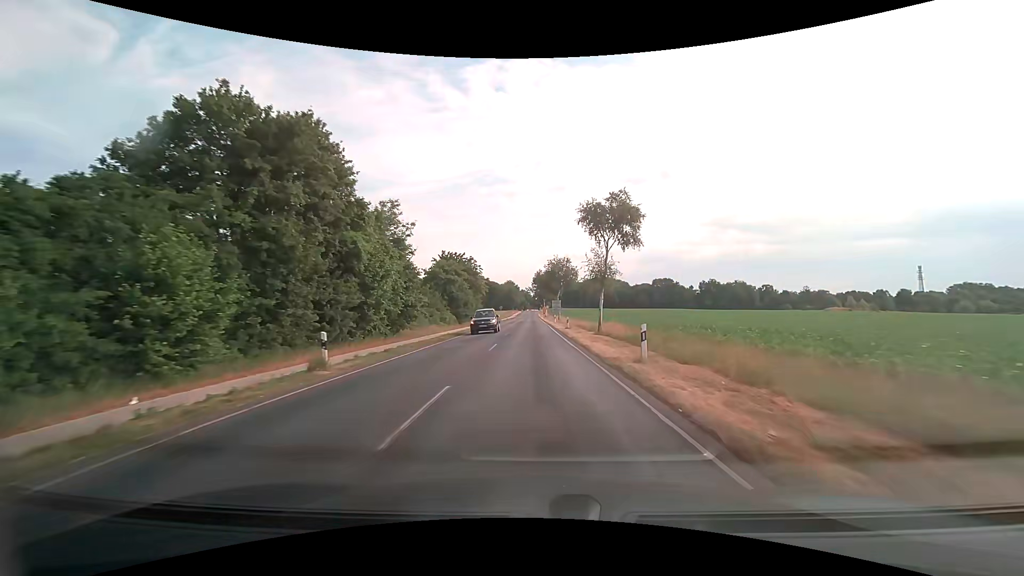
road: secondary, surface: asphalt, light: Day
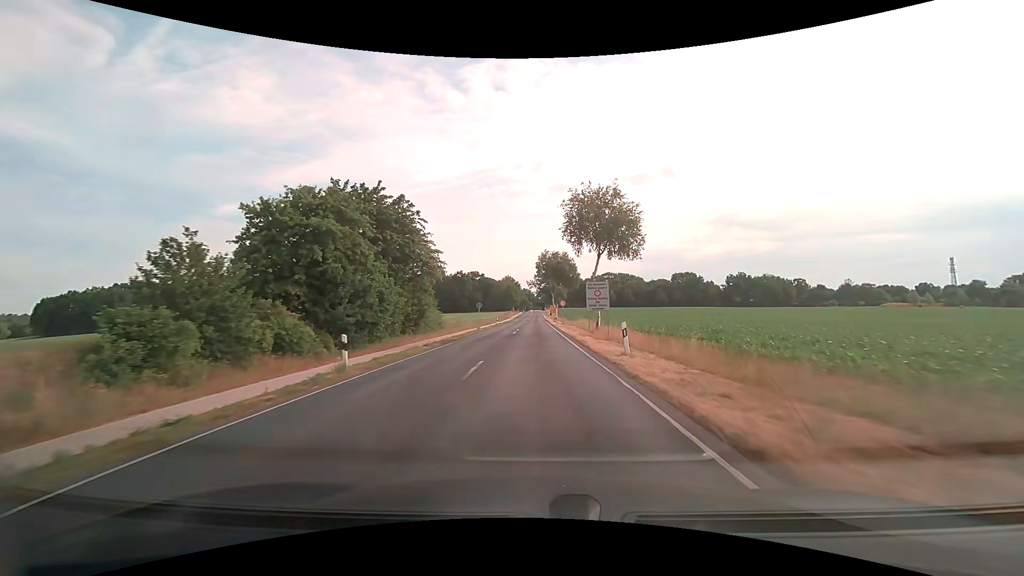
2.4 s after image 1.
(-0.2, +42.7) m; 0°
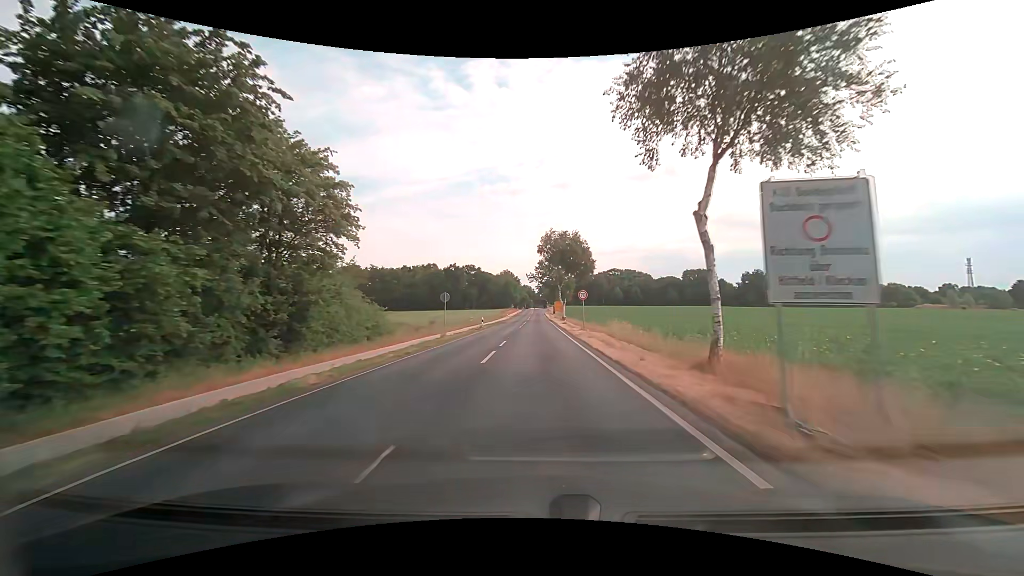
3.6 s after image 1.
(-0.1, +21.0) m; 0°
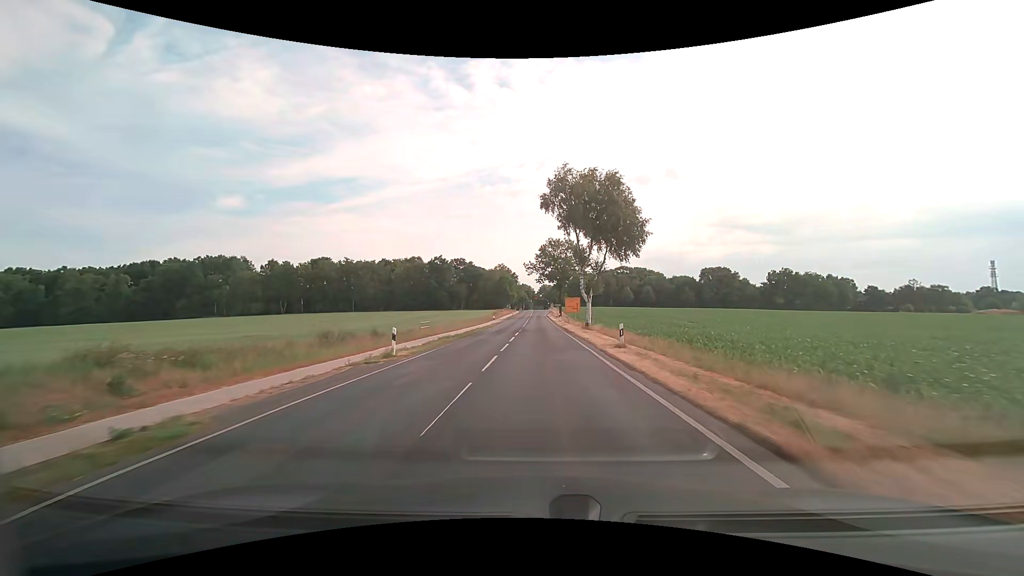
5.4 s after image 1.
(-0.1, +31.3) m; 0°
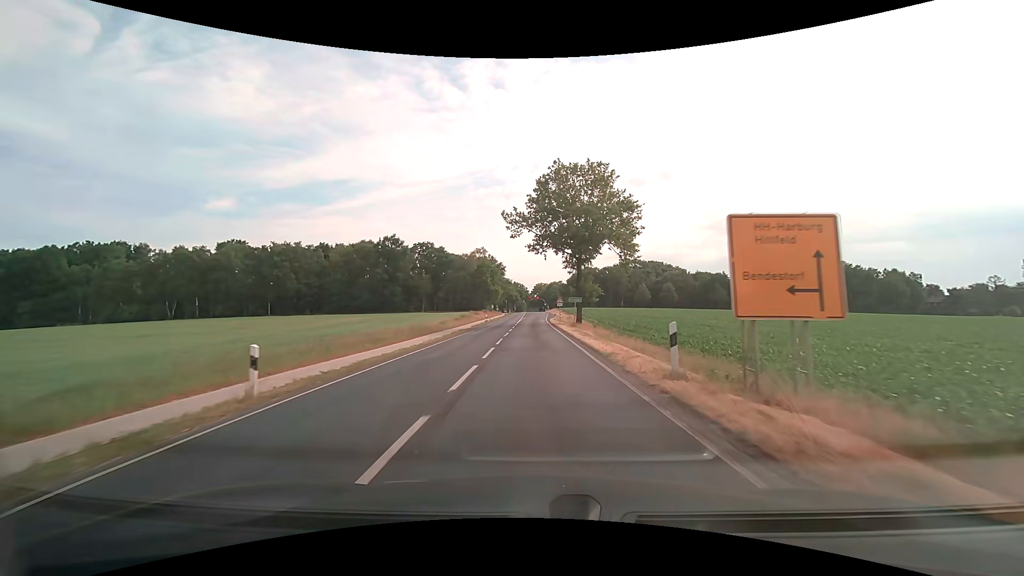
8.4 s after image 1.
(+0.5, +51.1) m; +1°
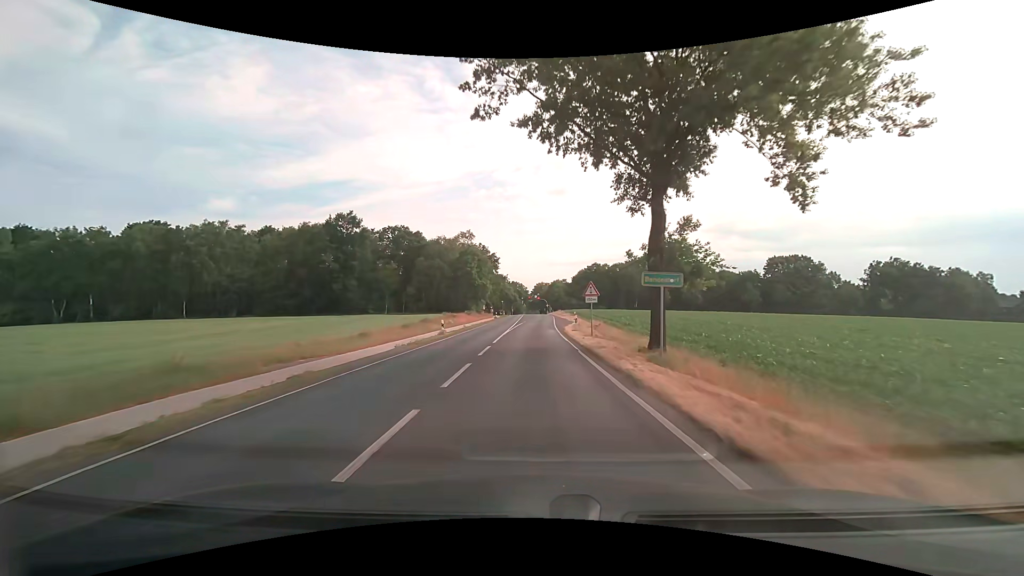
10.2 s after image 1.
(-0.1, +29.6) m; 0°
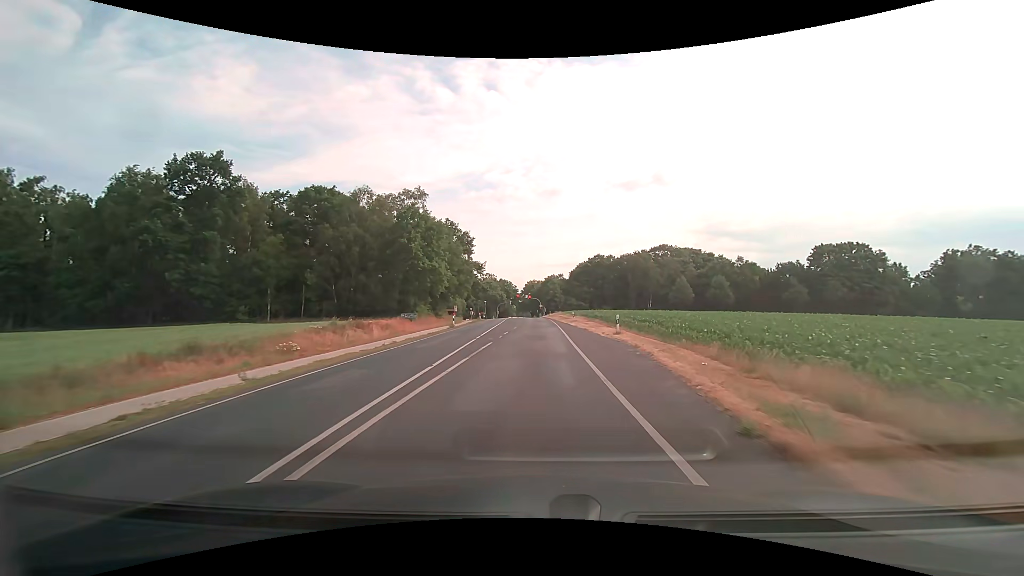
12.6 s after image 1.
(+0.4, +36.3) m; +1°
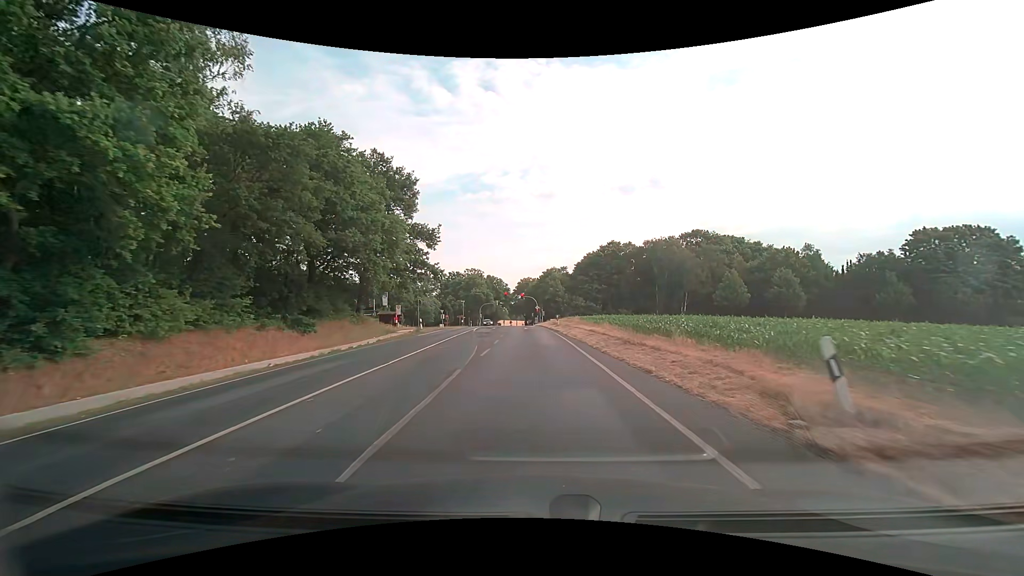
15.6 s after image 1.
(+0.3, +40.1) m; 0°
(0, +10) (0, +20) (0, +30) (0, +40) (-1, +50) (-1, +60) (-1, +70) (-2, +80) (-2, +90) (-2, +100) m
